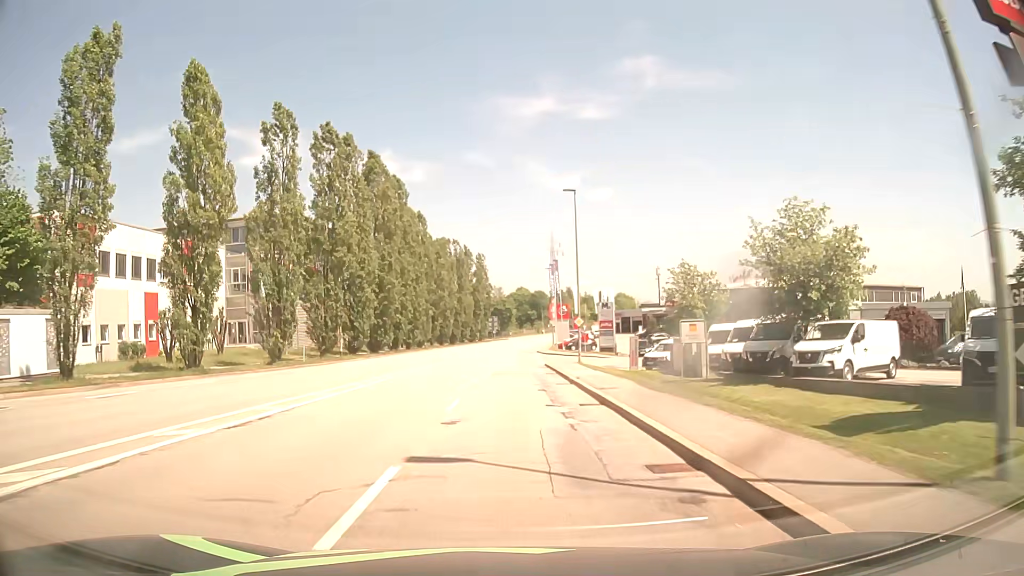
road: tertiary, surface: asphalt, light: Day
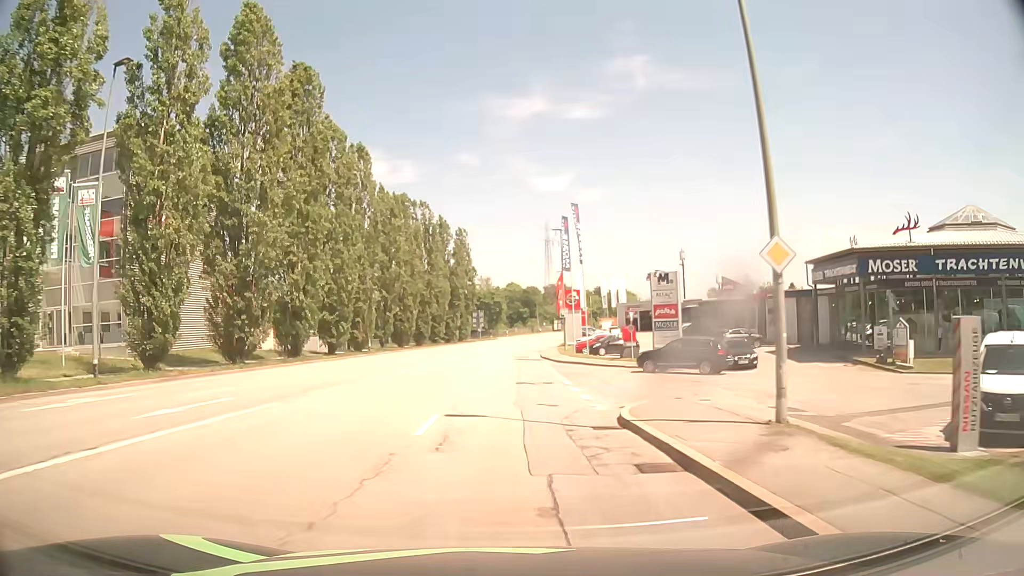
(+0.1, +30.4) m; 0°
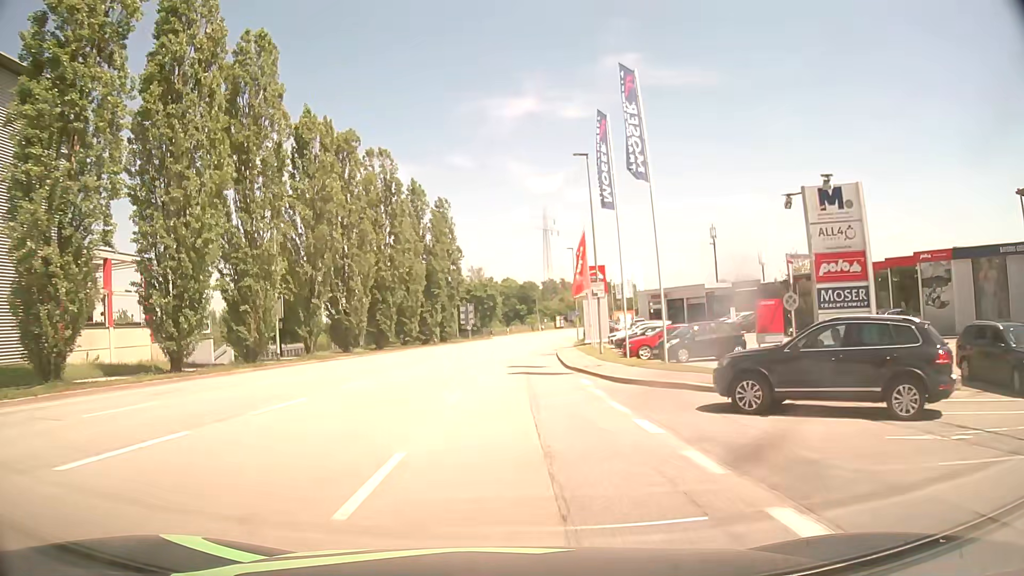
(+0.2, +22.8) m; 0°
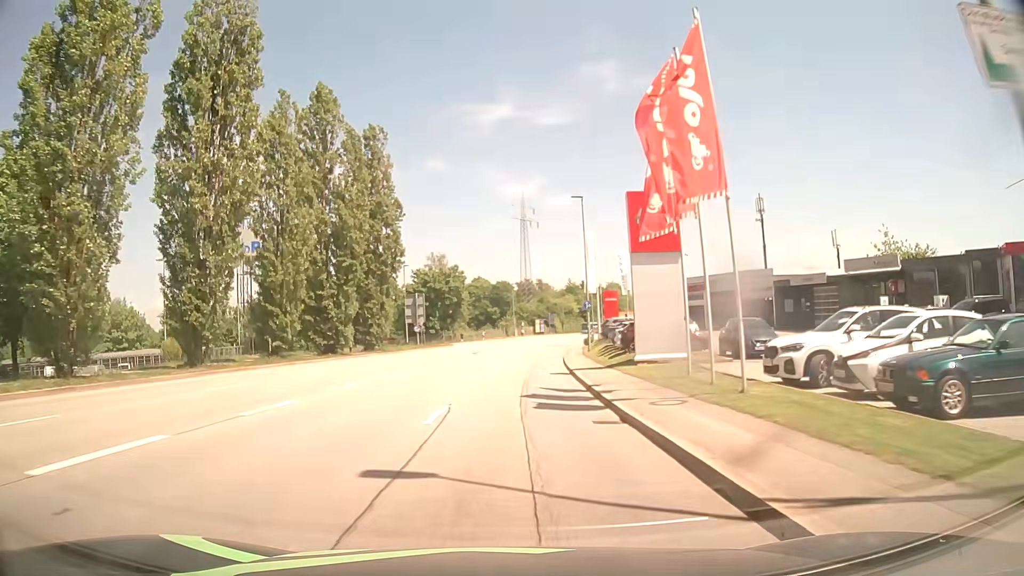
(+0.8, +30.3) m; +3°
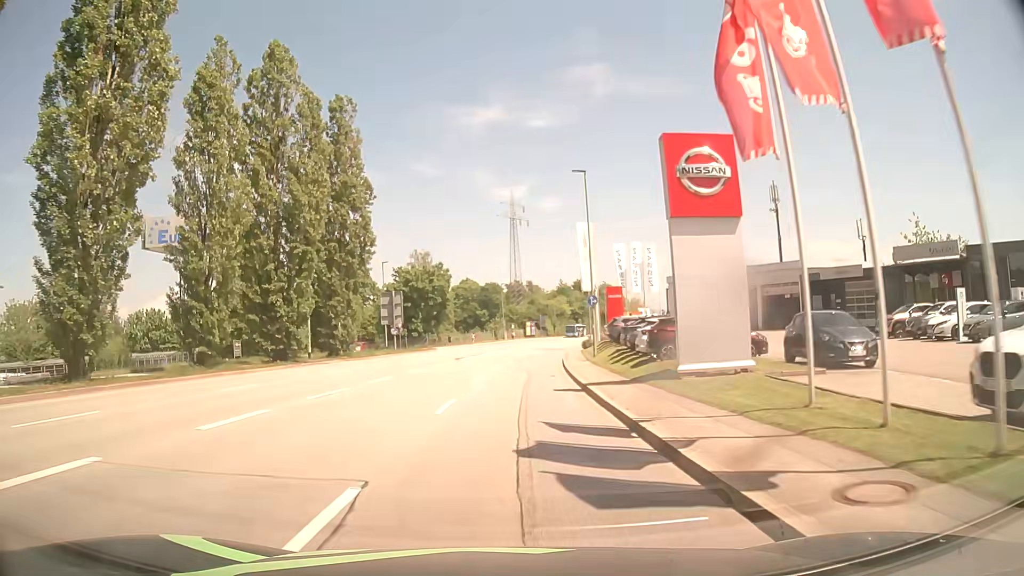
(+0.1, +7.6) m; +1°
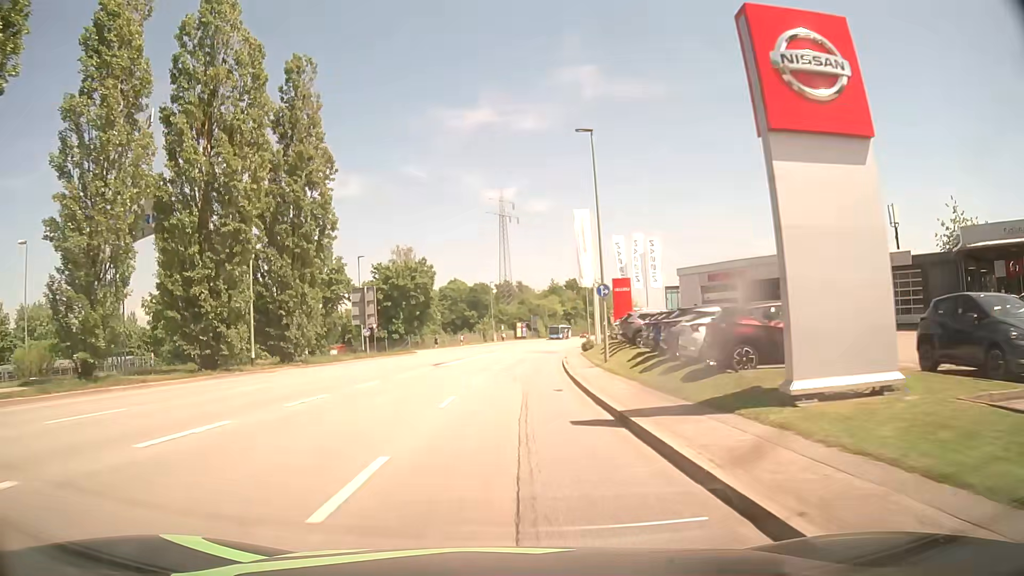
(+0.1, +7.6) m; +1°
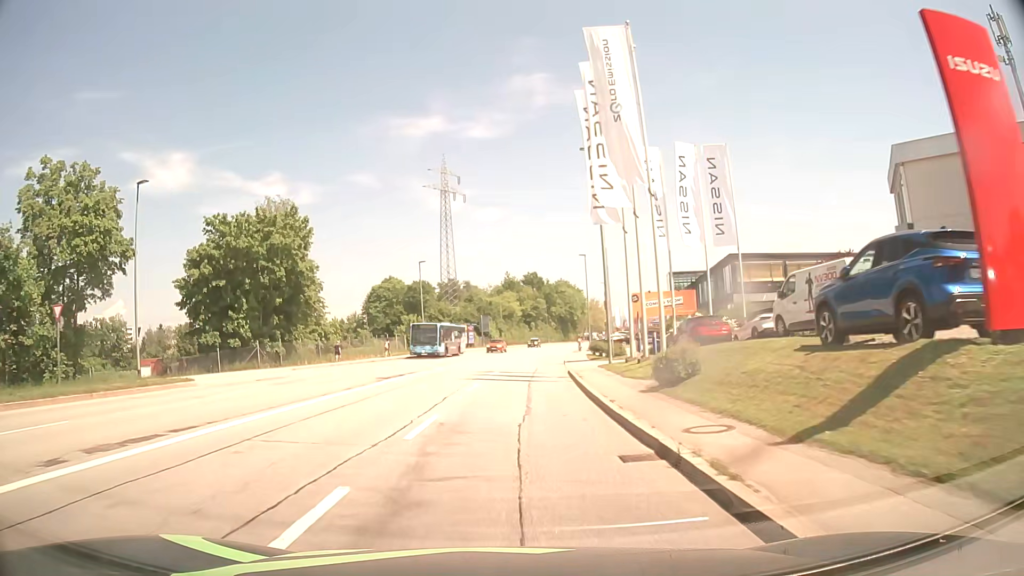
(+1.2, +37.9) m; +4°
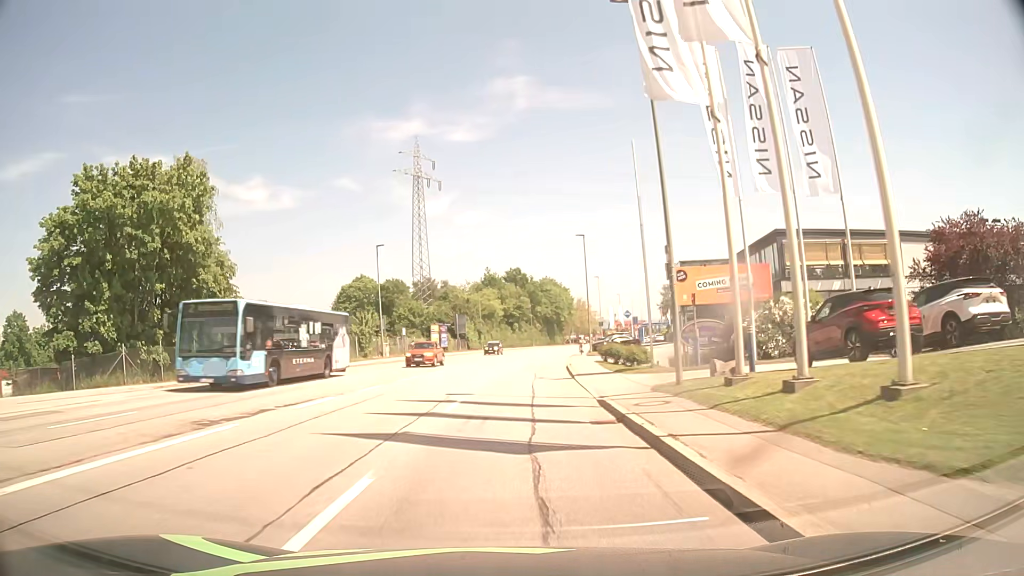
(+0.2, +15.2) m; +1°
(0, +10) (0, +20) (+1, +30) (+2, +40) (+3, +50) (+4, +60) (+5, +70) (+6, +80) (+8, +90) (+10, +99) m
